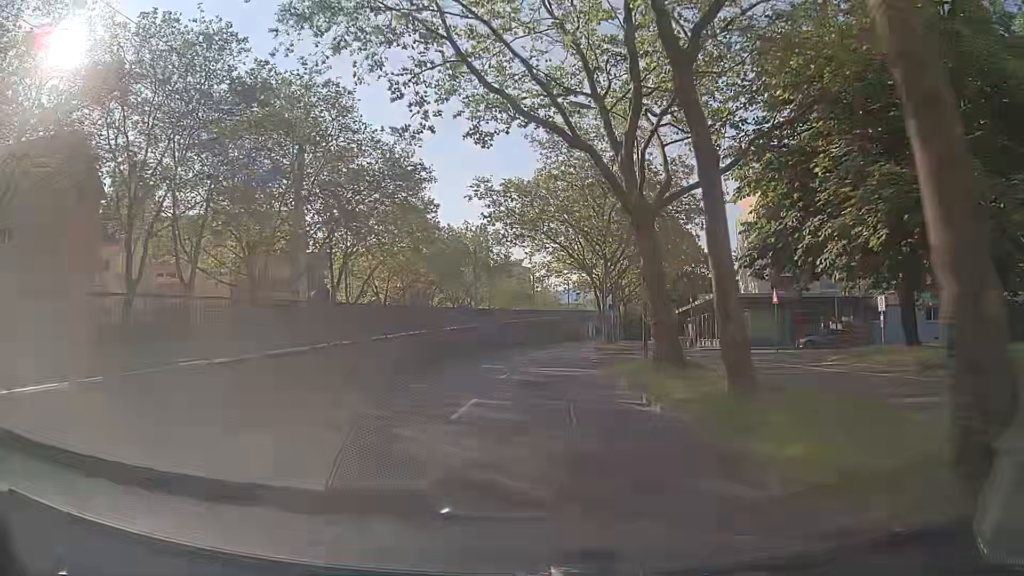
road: tertiary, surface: asphalt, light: Day
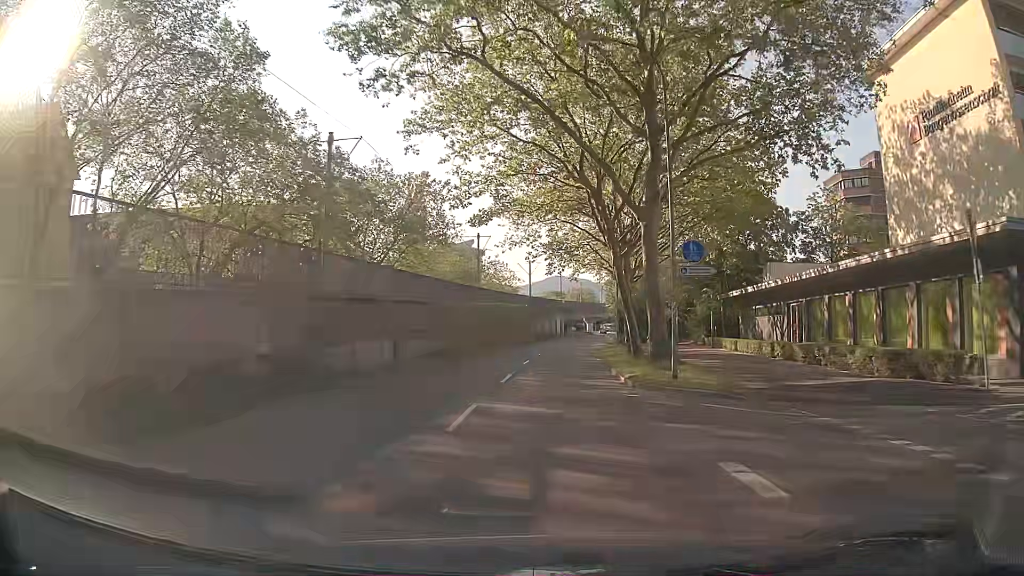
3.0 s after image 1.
(+1.0, +37.3) m; +4°
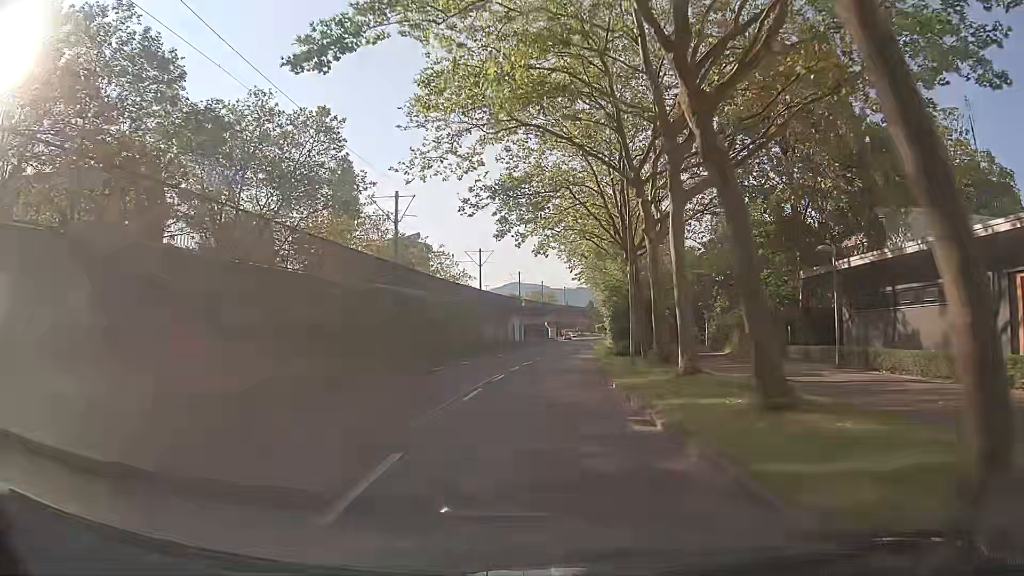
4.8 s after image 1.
(+0.6, +22.6) m; +3°
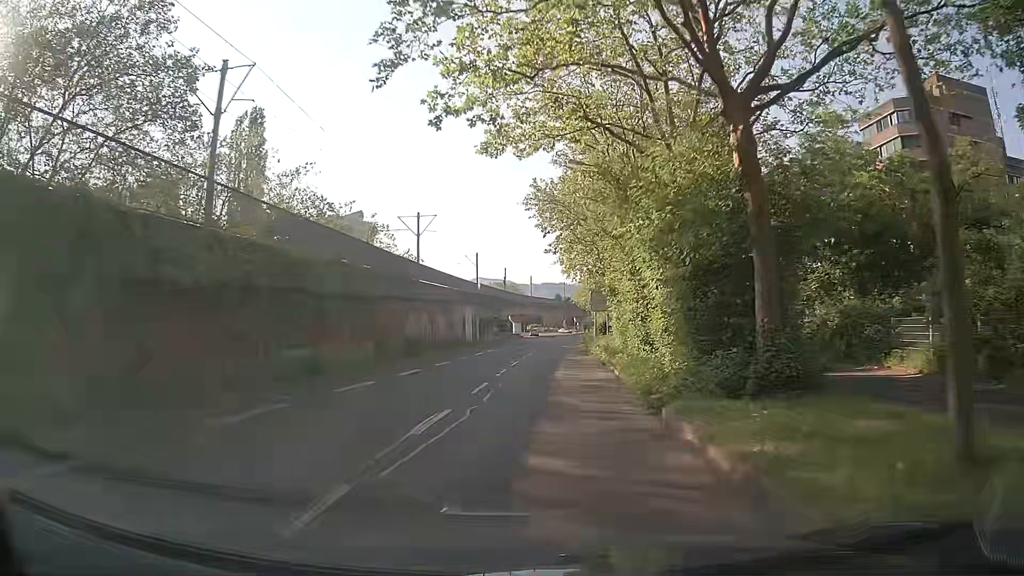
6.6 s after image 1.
(+0.4, +22.8) m; +3°
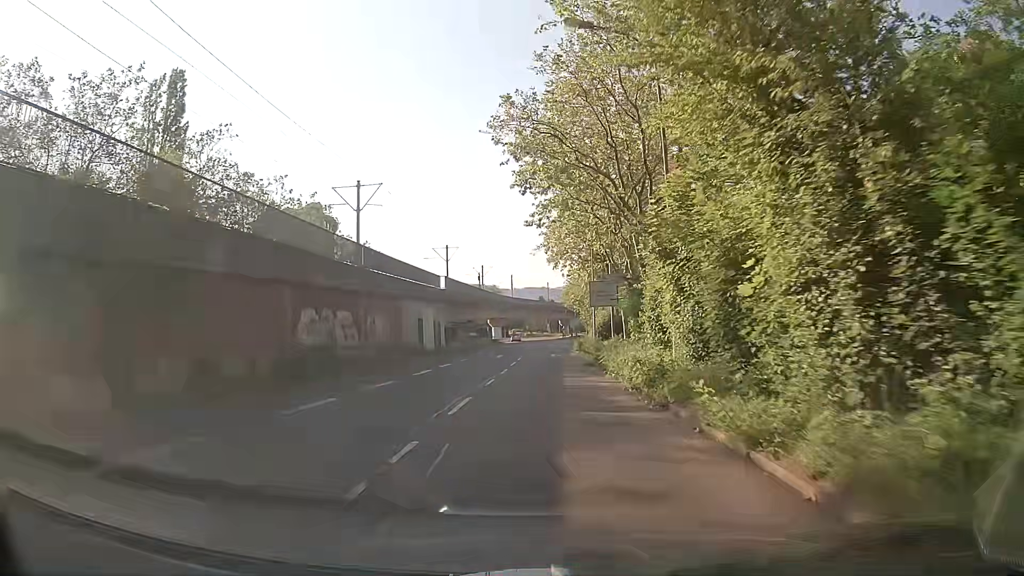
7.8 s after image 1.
(0.0, +15.3) m; +1°
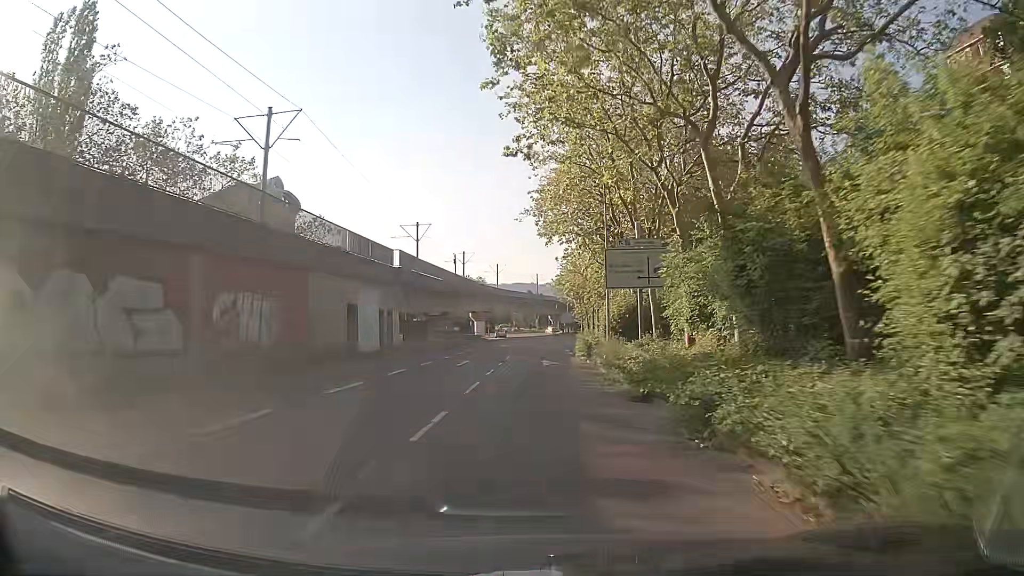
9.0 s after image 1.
(+0.1, +15.2) m; +1°
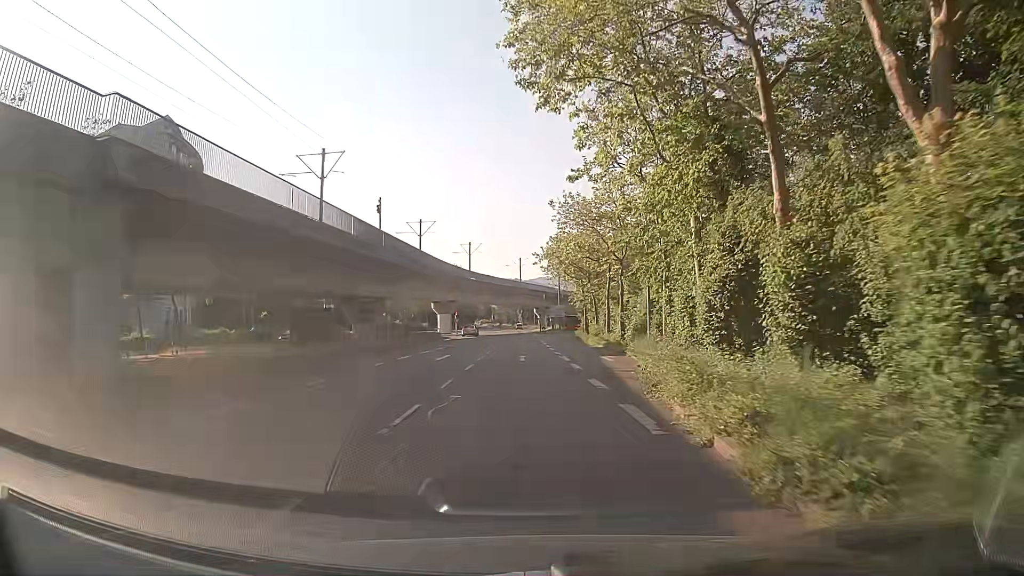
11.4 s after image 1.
(+0.6, +30.1) m; +2°
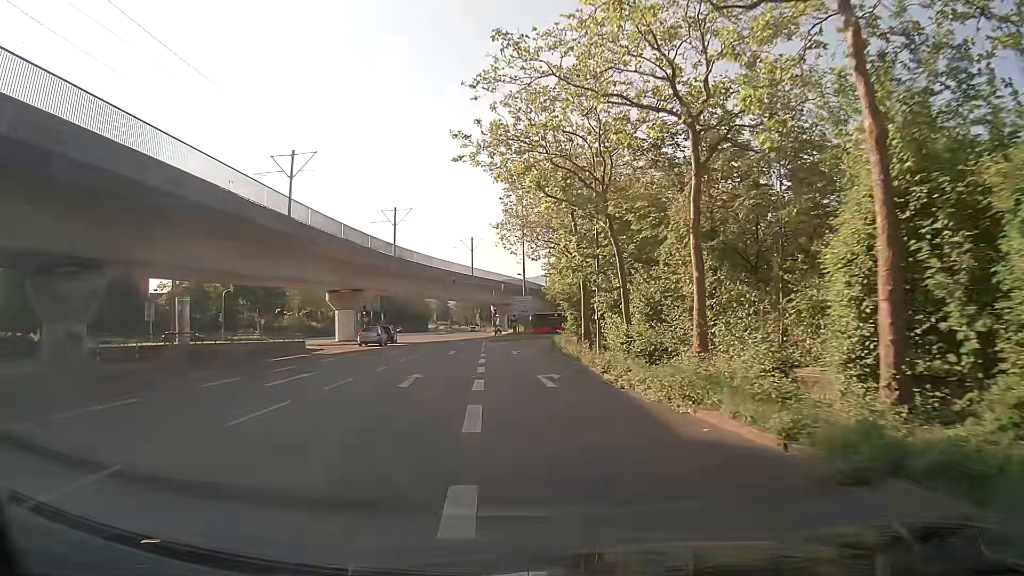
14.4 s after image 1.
(+1.3, +35.5) m; +3°
